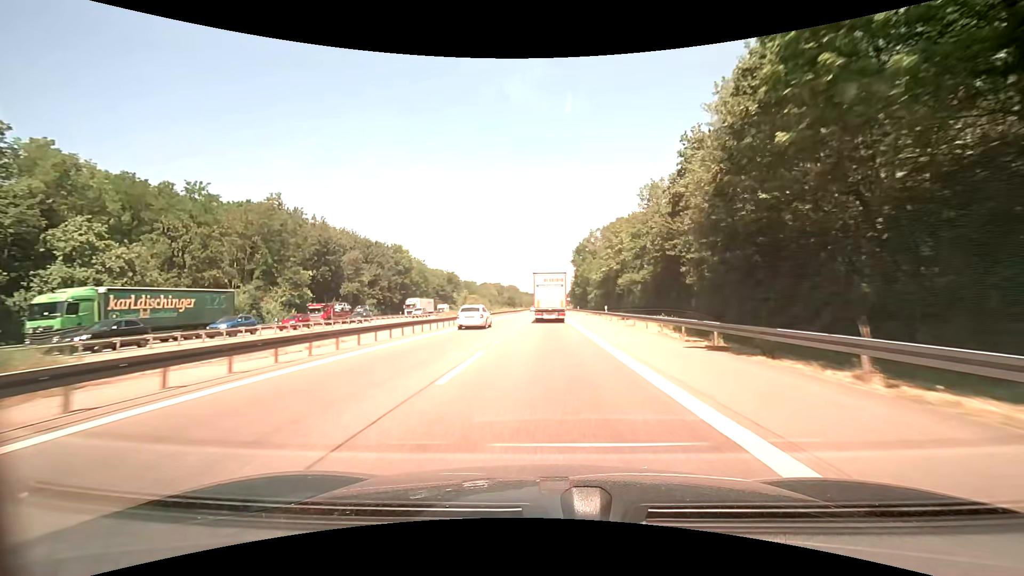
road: motorway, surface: asphalt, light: Day
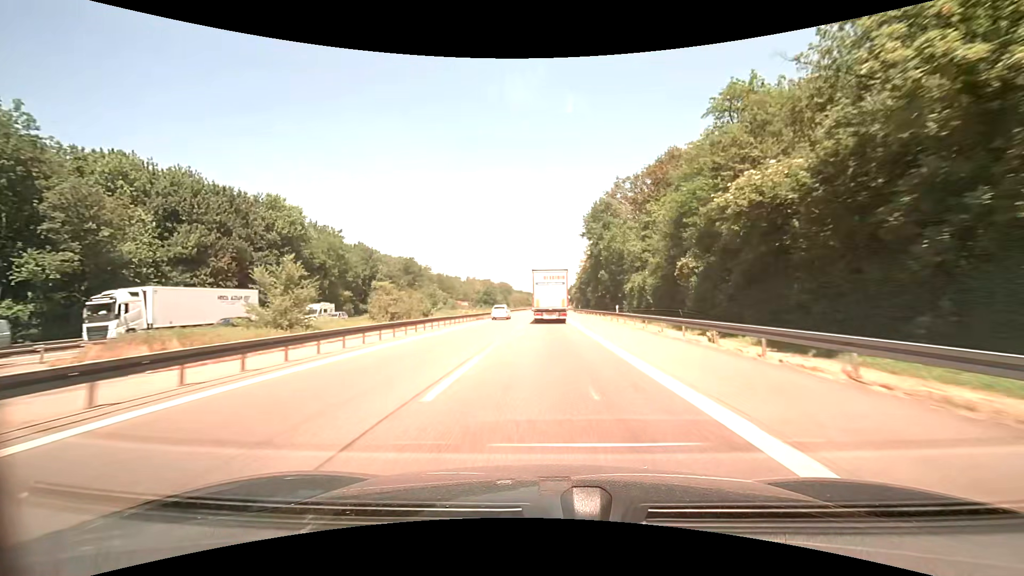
(+0.2, +55.8) m; +1°
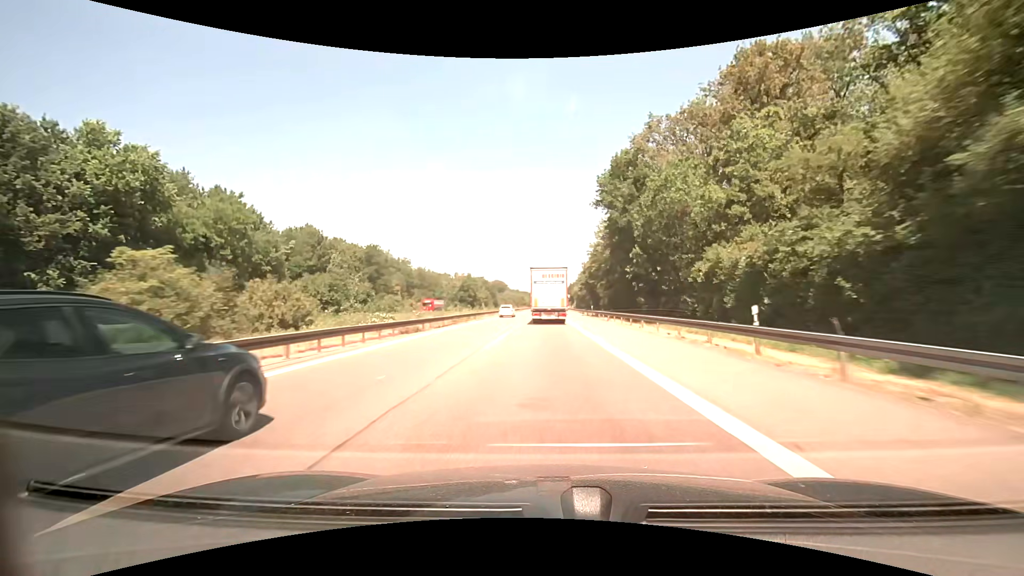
(0.0, +27.7) m; 0°
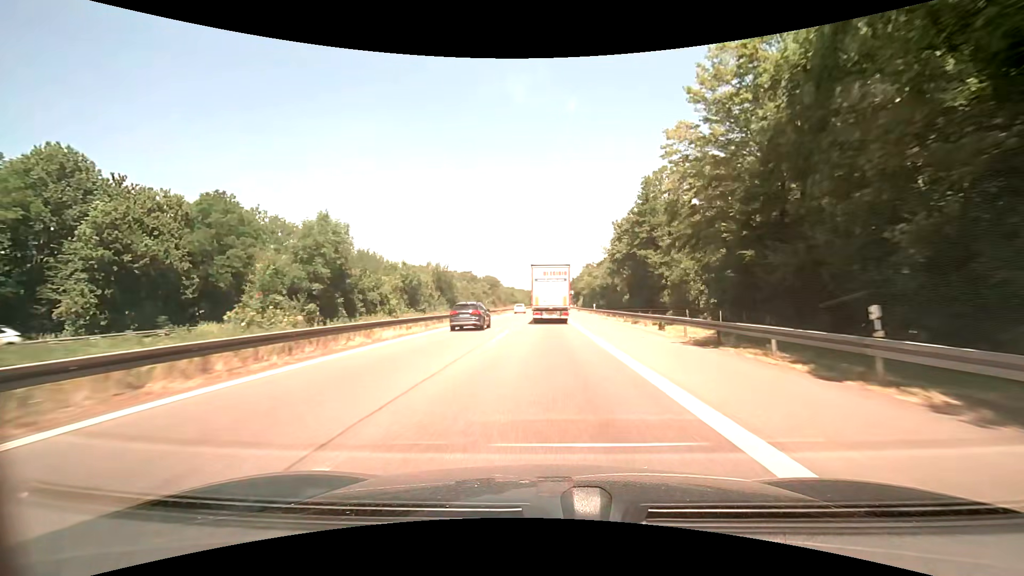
(+0.1, +53.3) m; 0°
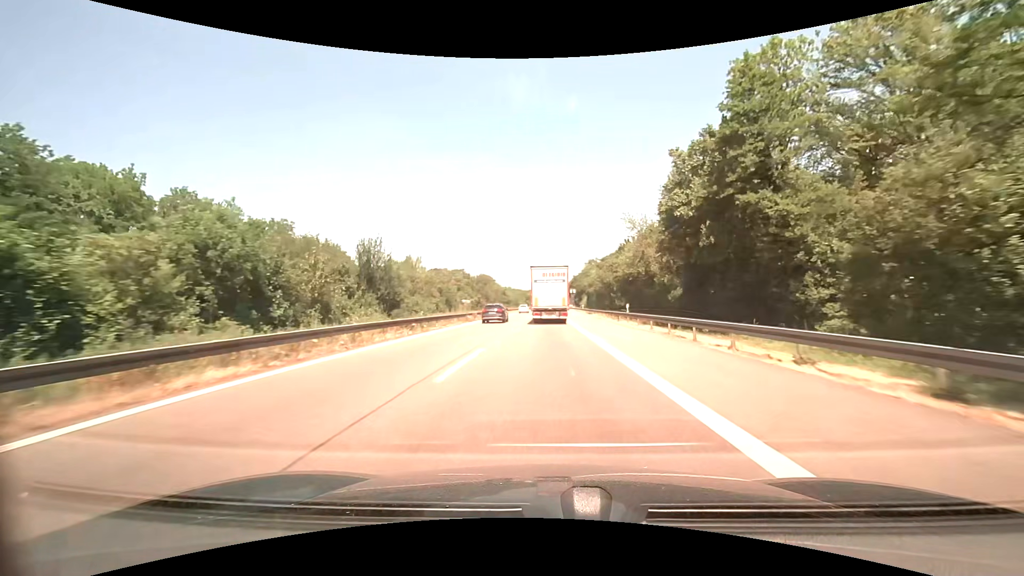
(+0.1, +25.4) m; 0°
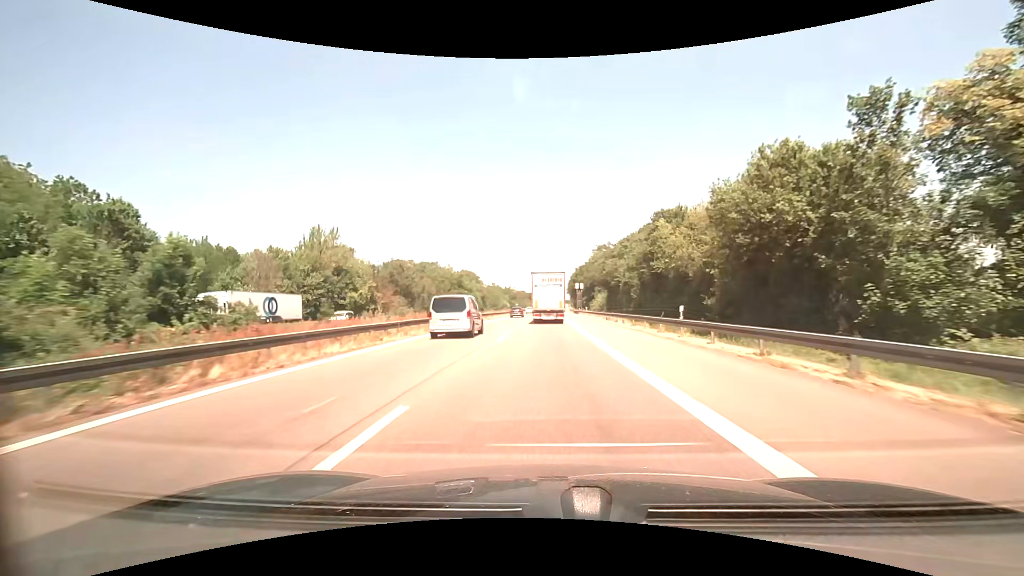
(+0.1, +62.1) m; +1°
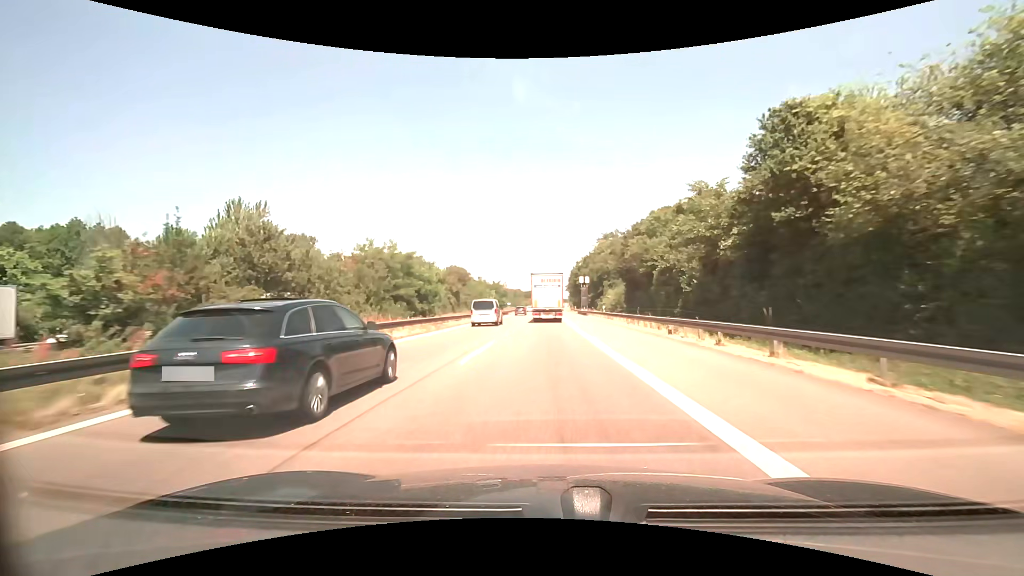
(+0.1, +25.1) m; 0°
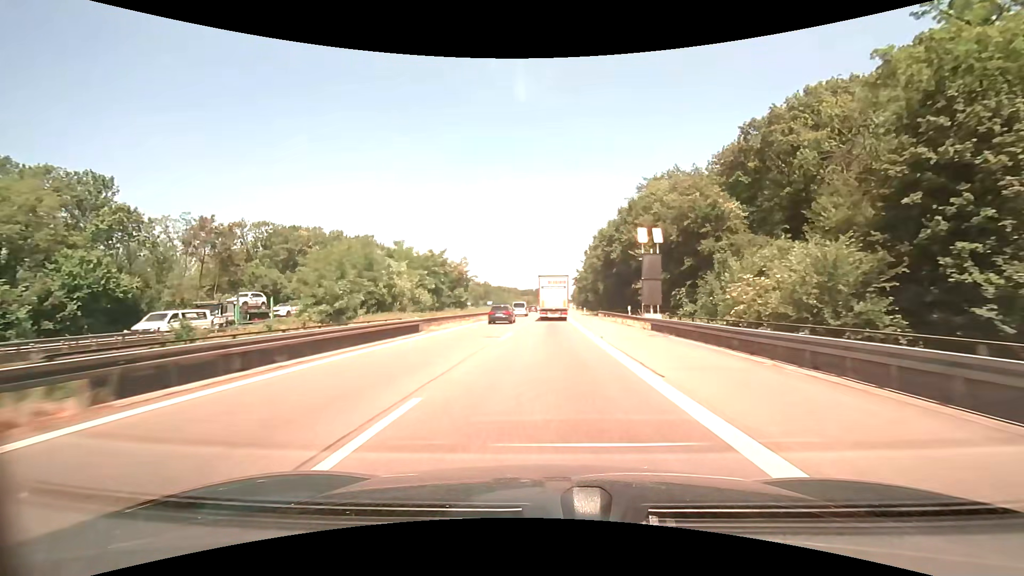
(+0.2, +64.5) m; 0°
(0, +10) (0, +20) (0, +30) (0, +40) (0, +50) (+1, +60) (+1, +70) (+1, +80) (+1, +90) (+1, +100) m
